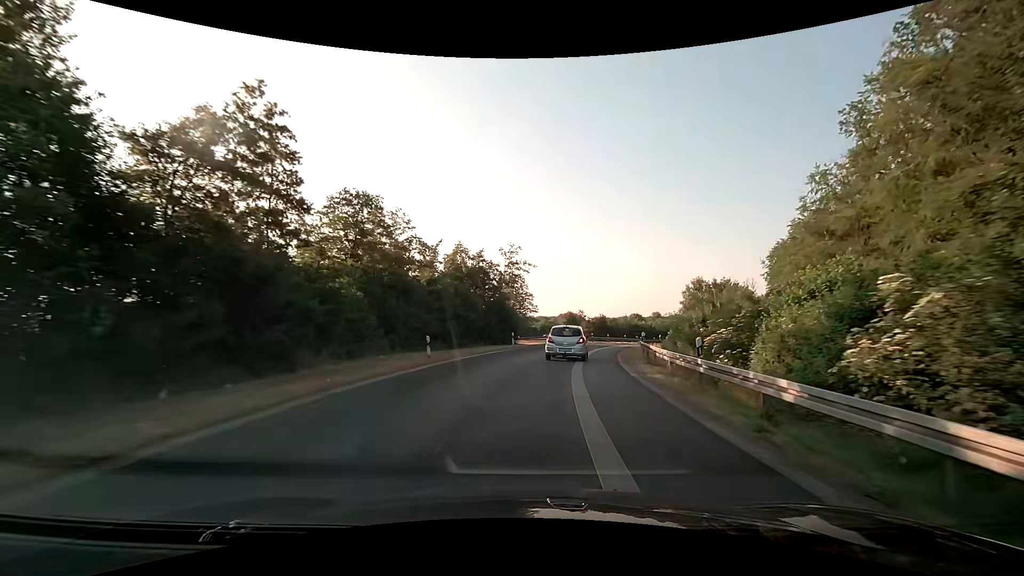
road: motorway_link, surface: asphalt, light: Day
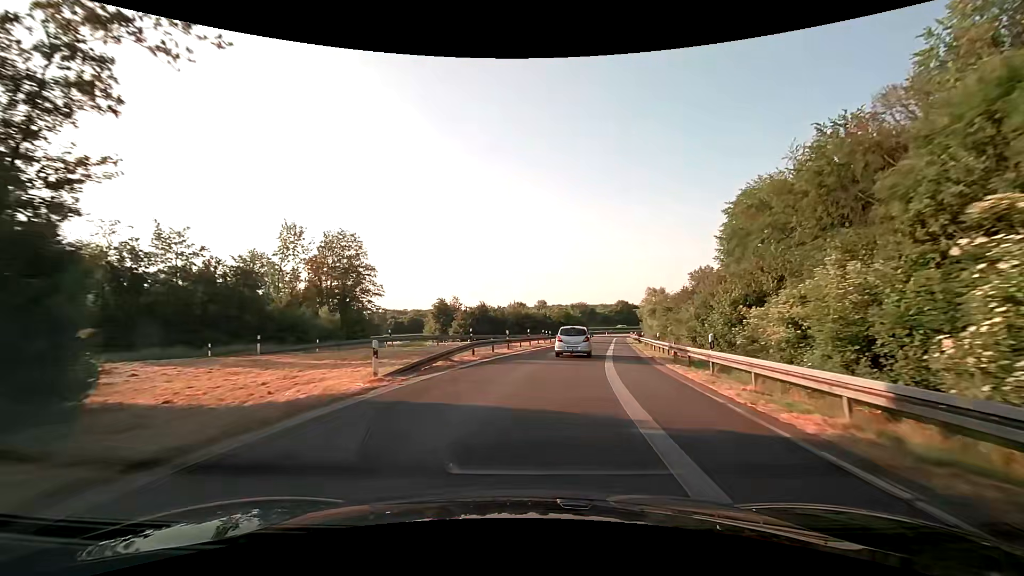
(+5.3, +42.0) m; +14°
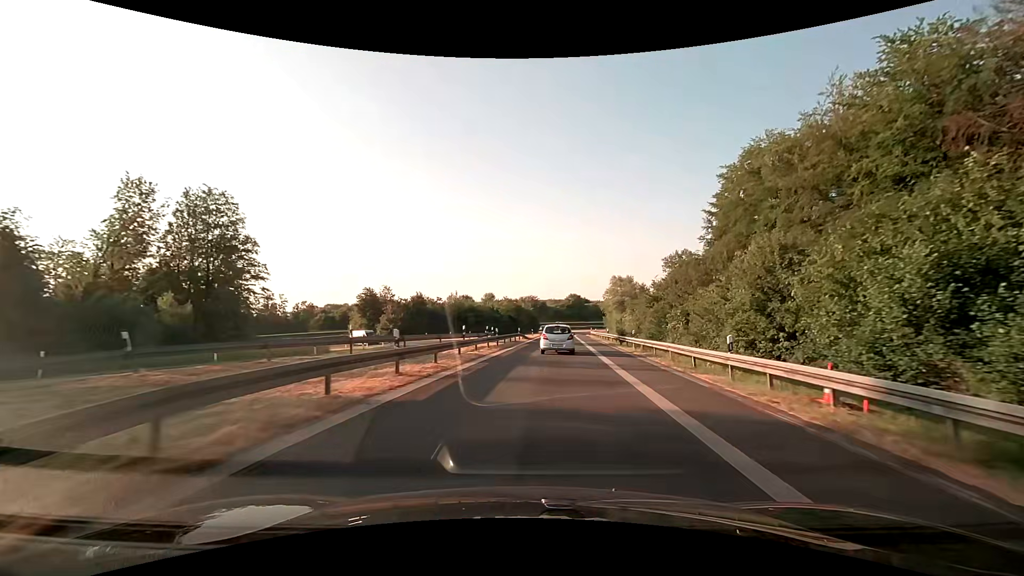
(+0.7, +17.8) m; +5°
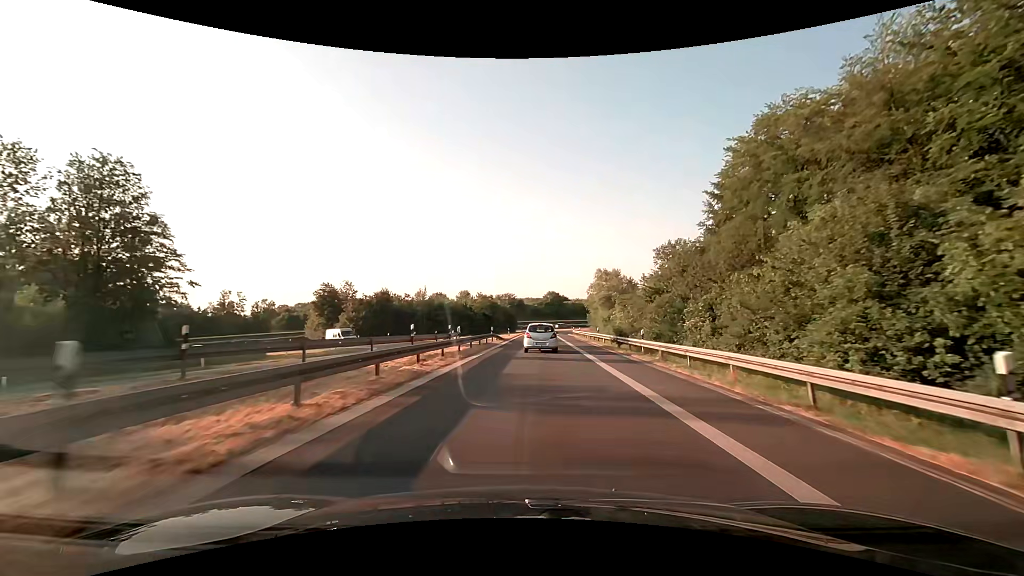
(+0.2, +9.1) m; +3°
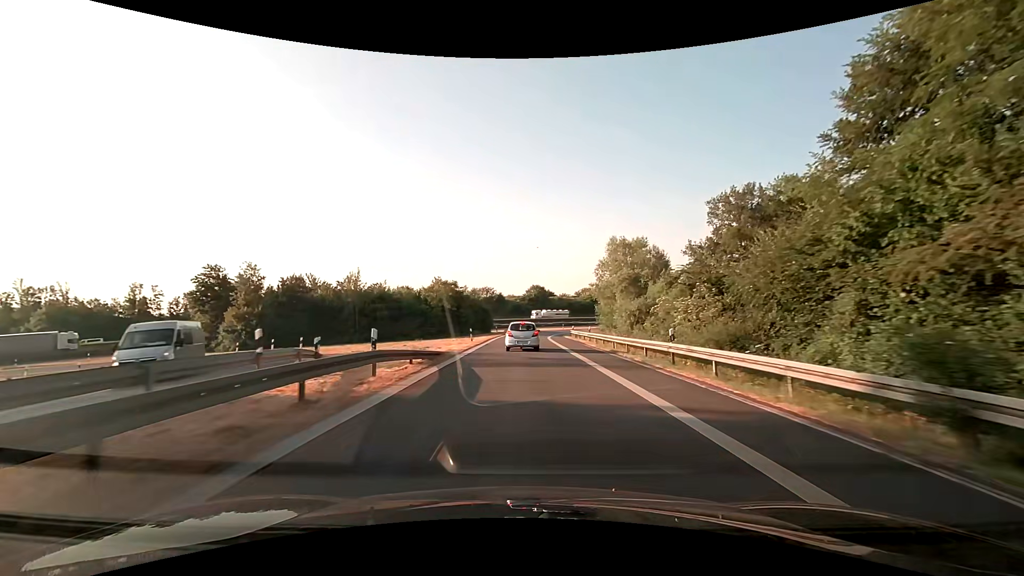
(+0.8, +27.8) m; +2°
